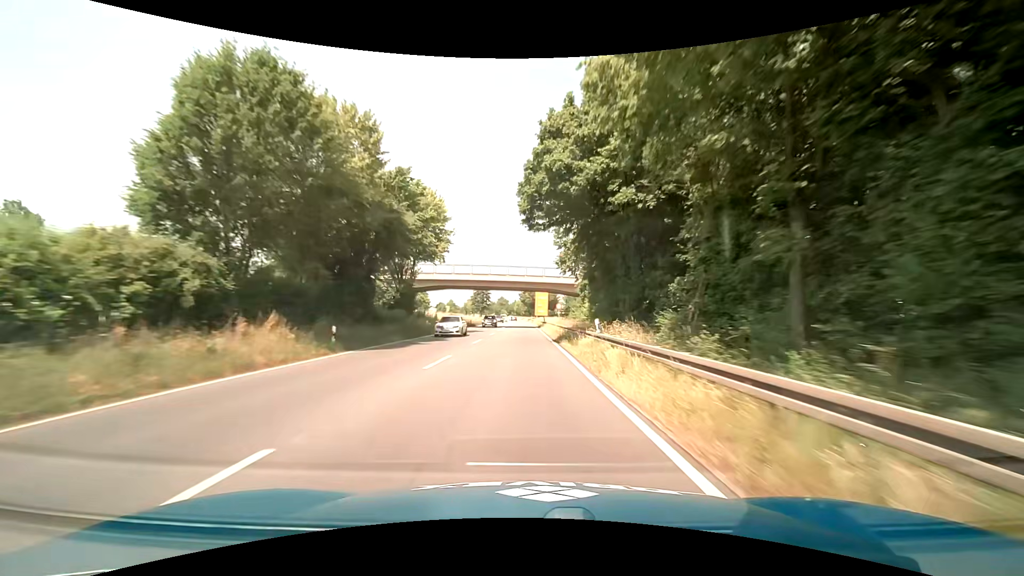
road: primary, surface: asphalt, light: Day
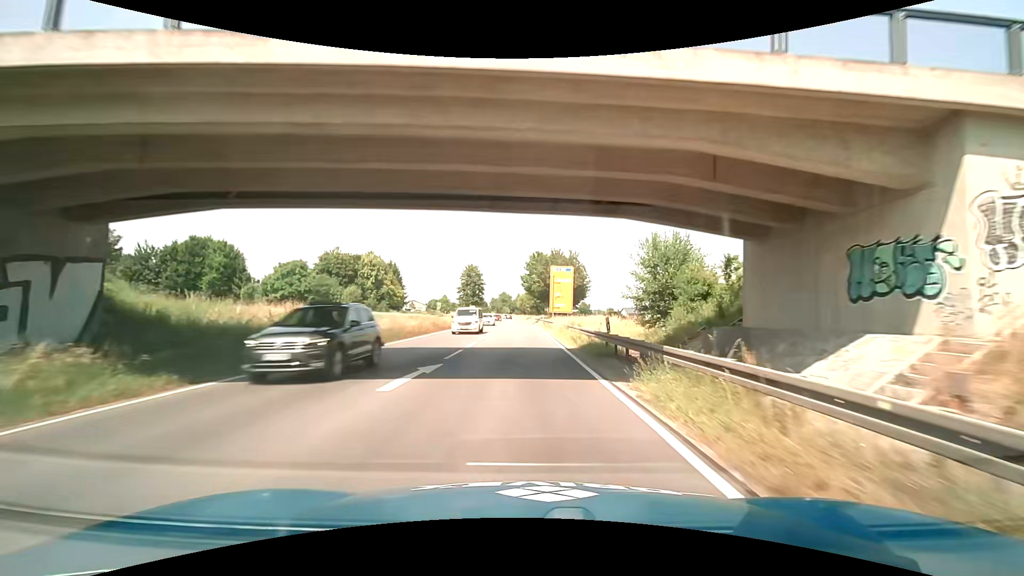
(-0.7, +50.9) m; -1°
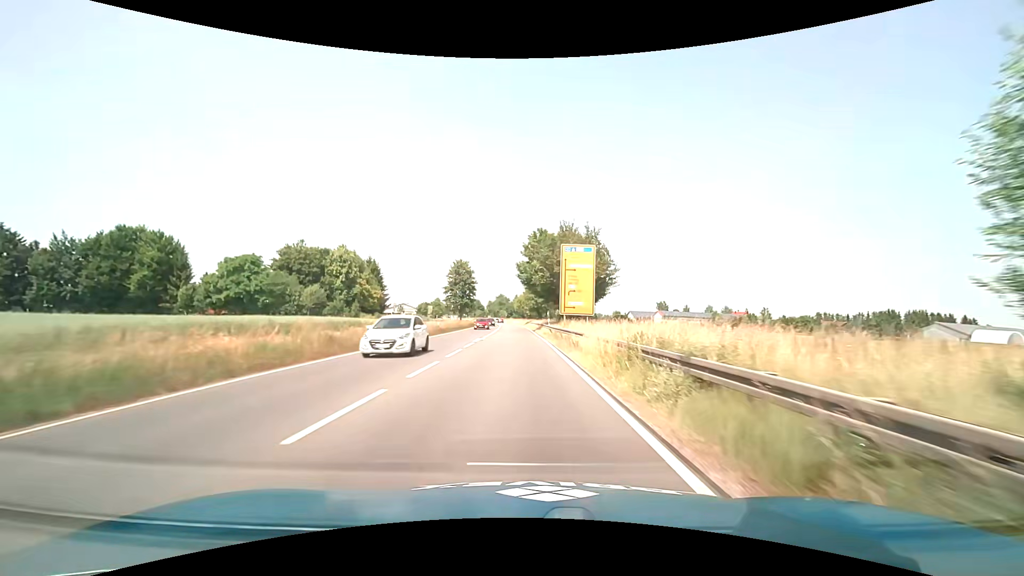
(-0.1, +21.6) m; 0°
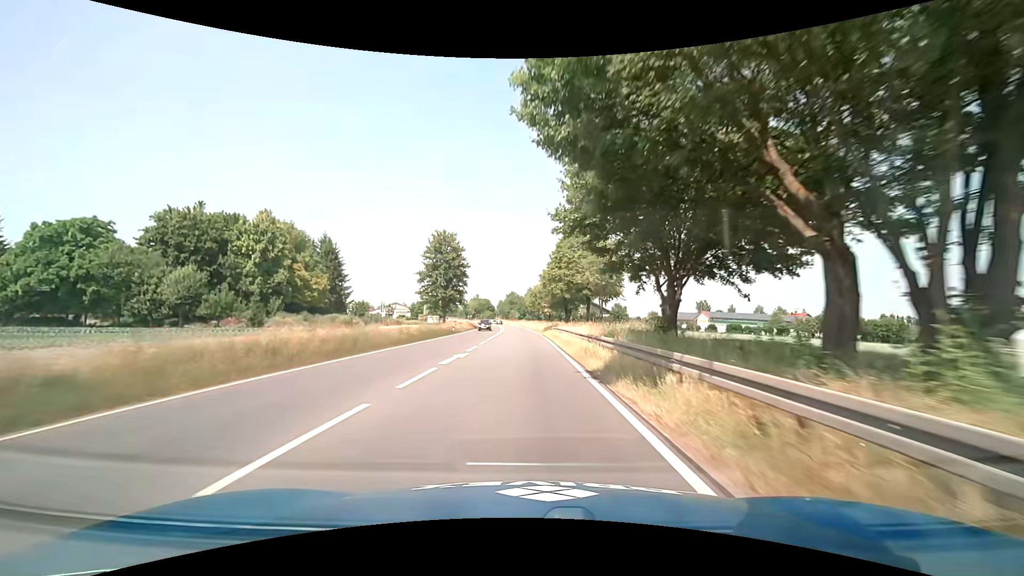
(-0.1, +43.6) m; -1°
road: trunk
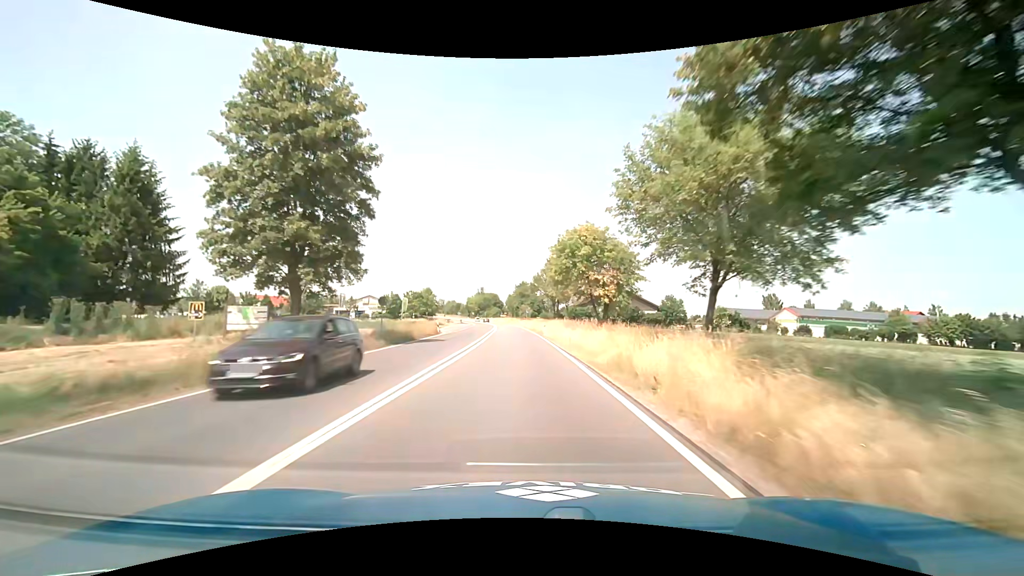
(-0.8, +56.0) m; -2°
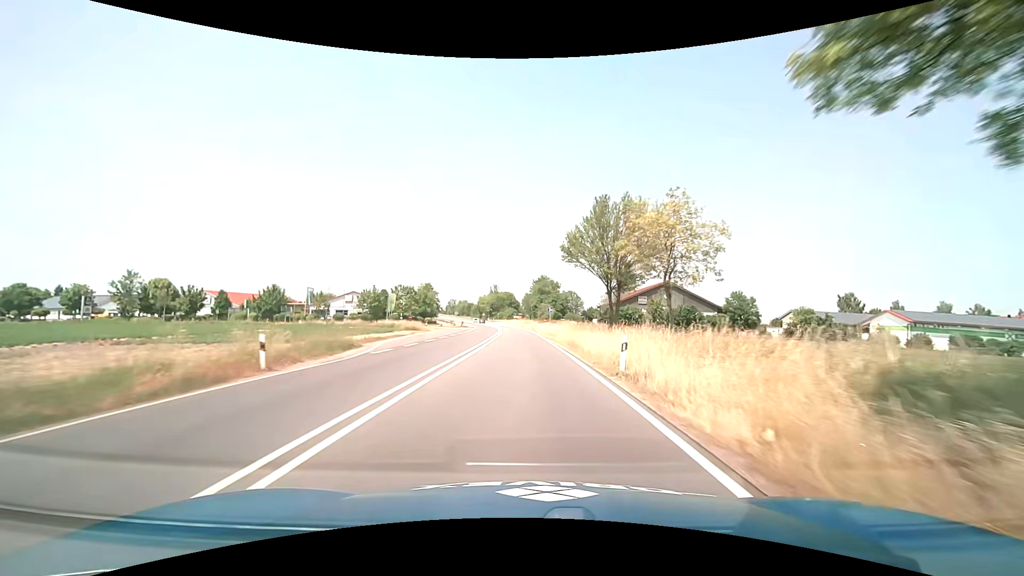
(-0.6, +33.1) m; -2°
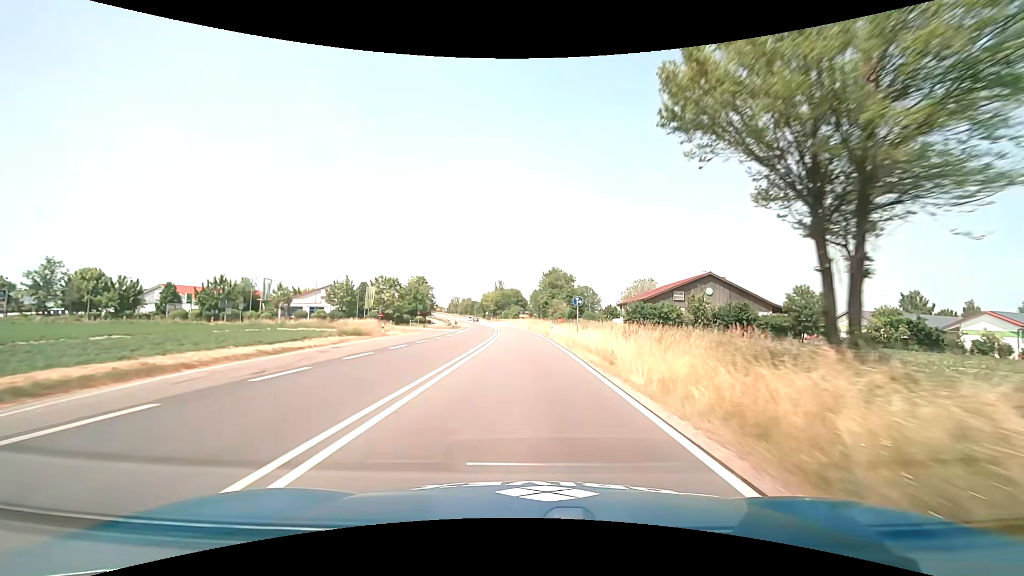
(-0.1, +21.9) m; -1°
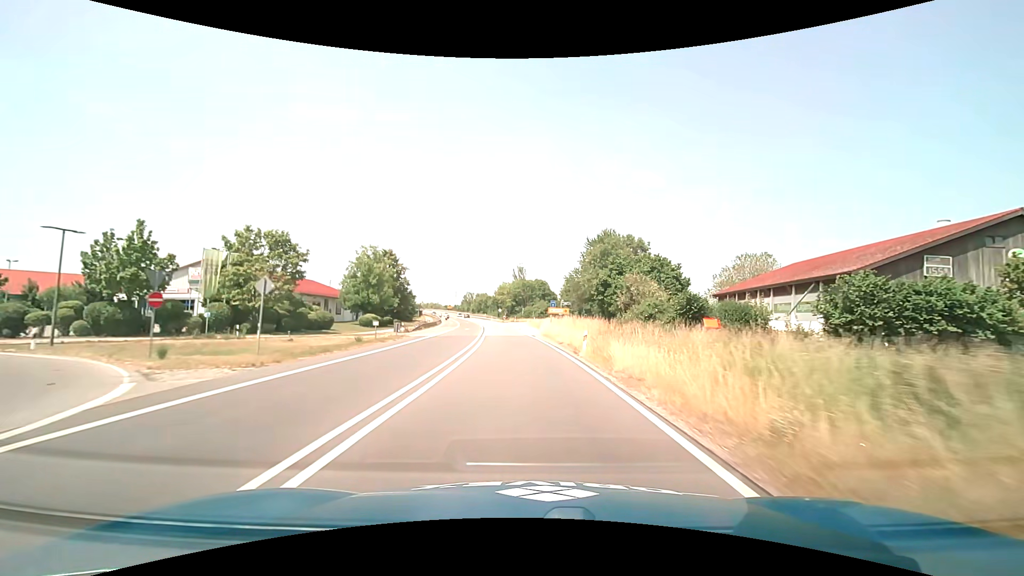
(-1.2, +54.4) m; -3°
(0, +10) (0, +20) (-1, +30) (-1, +40) (-2, +50) (-3, +60) (-4, +70) (-5, +80) (-6, +90) (-8, +100) m
